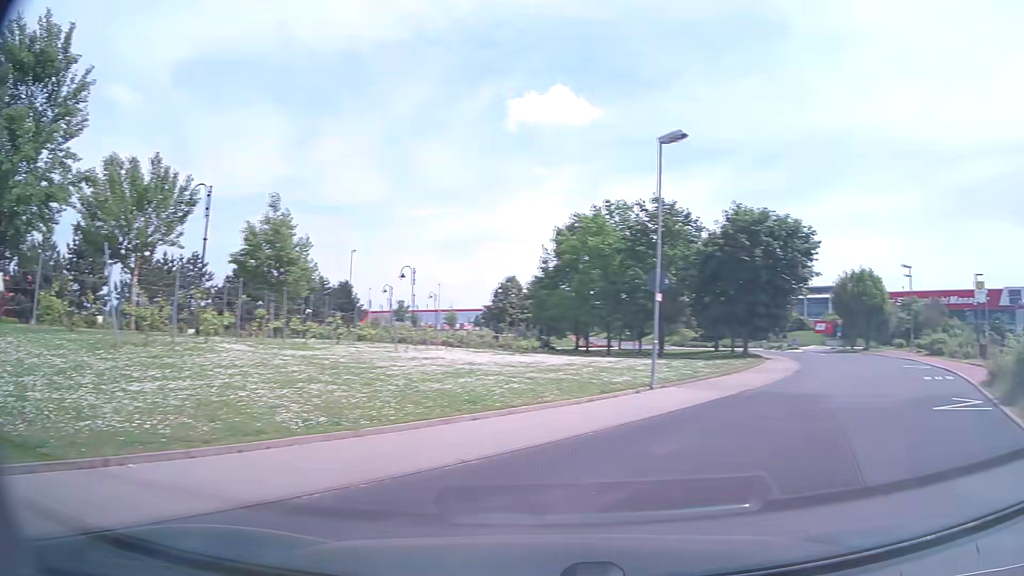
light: Day
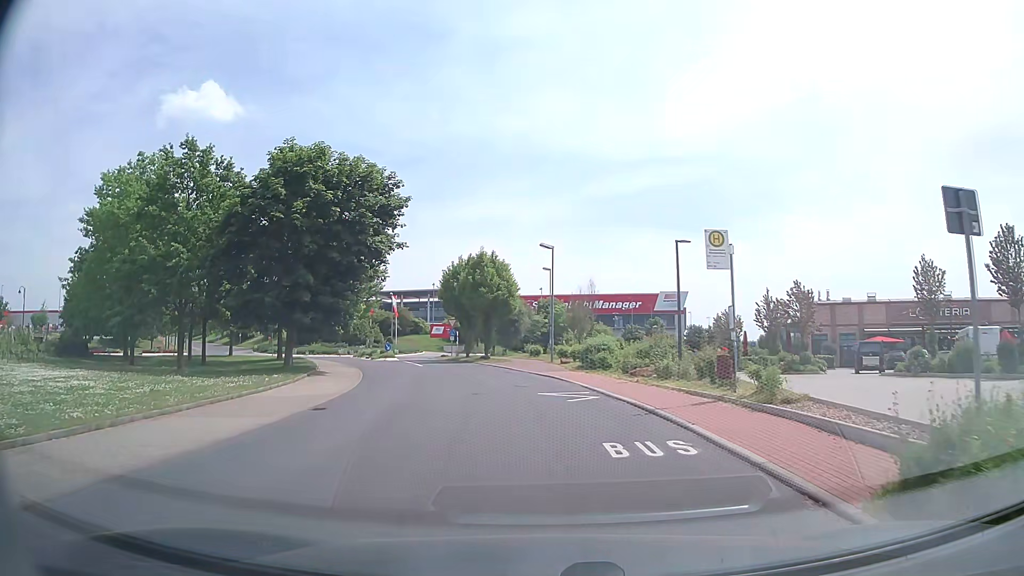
(+6.6, +13.2) m; +31°
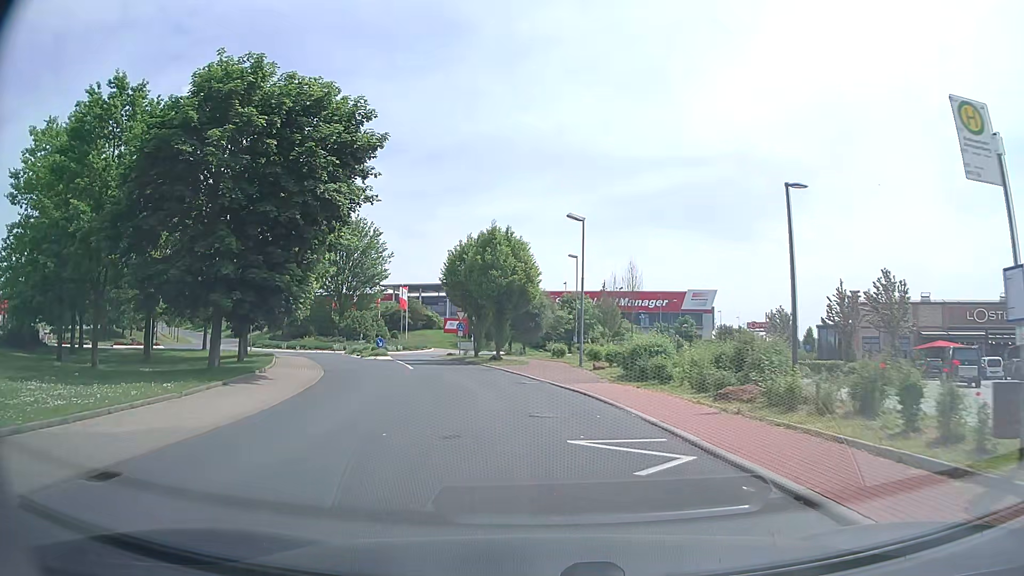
(-0.1, +8.4) m; -2°
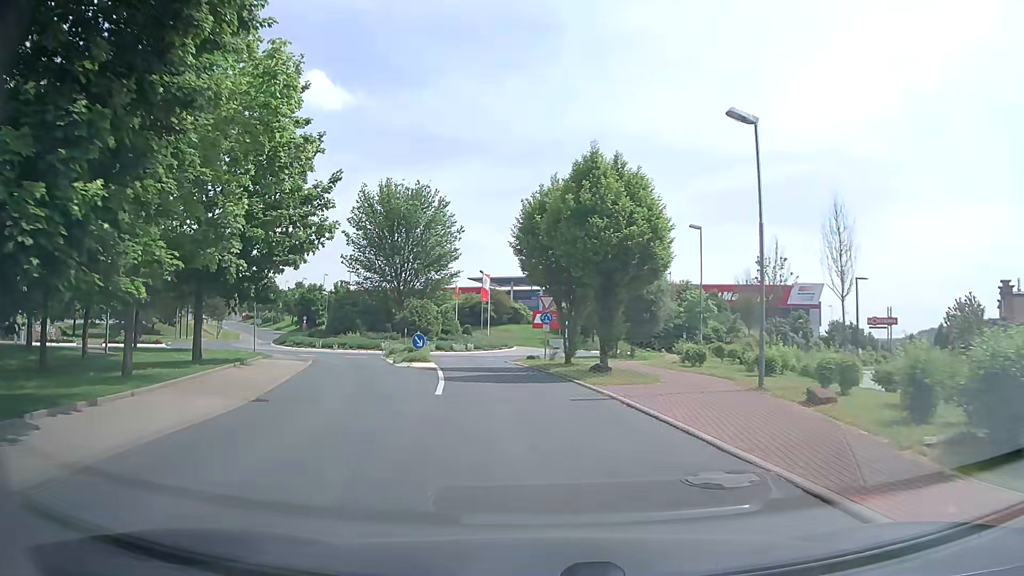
(-0.9, +13.5) m; -9°
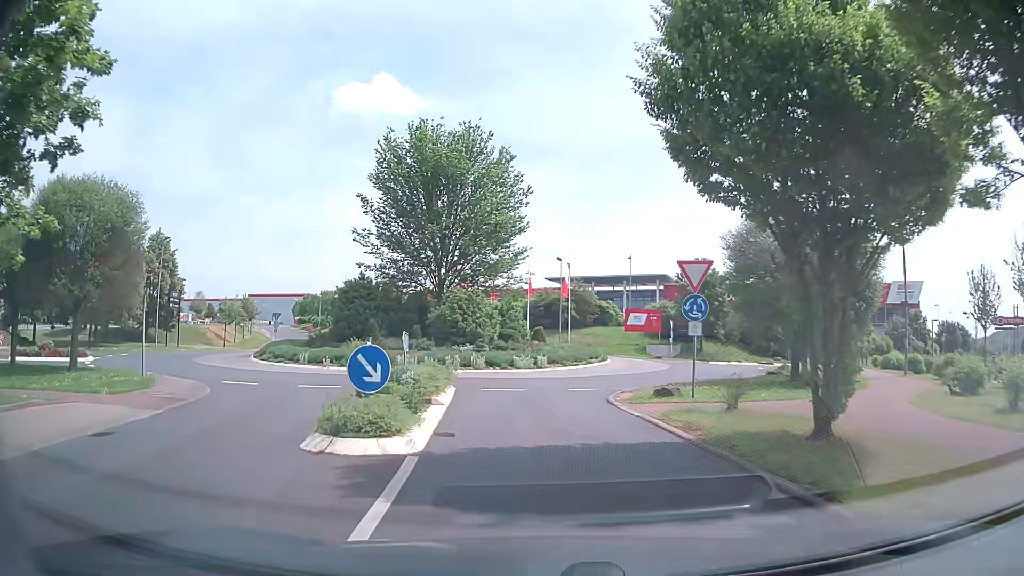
(-1.1, +16.5) m; -6°
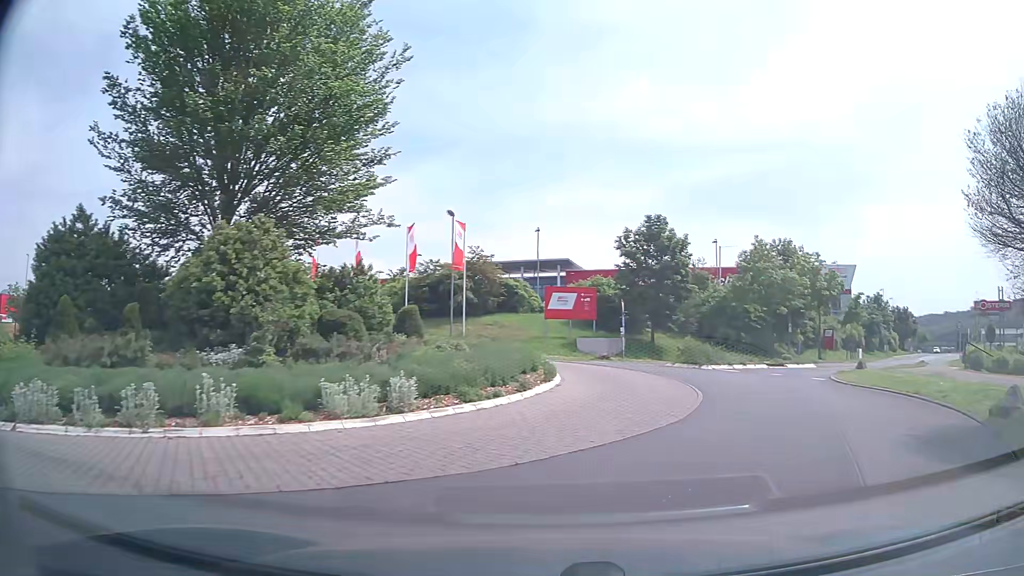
(+0.1, +18.3) m; +9°
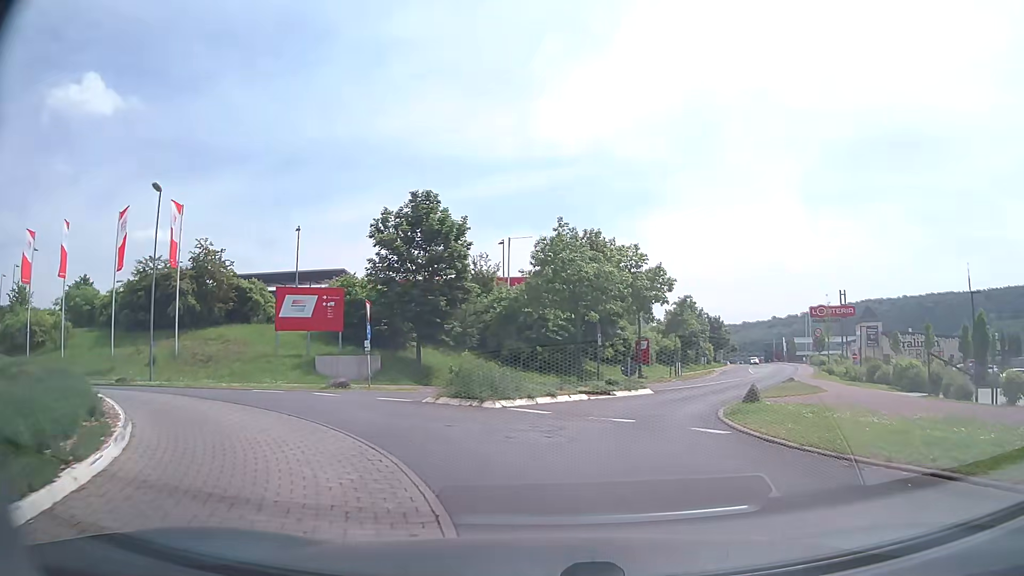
(+1.9, +10.7) m; +19°
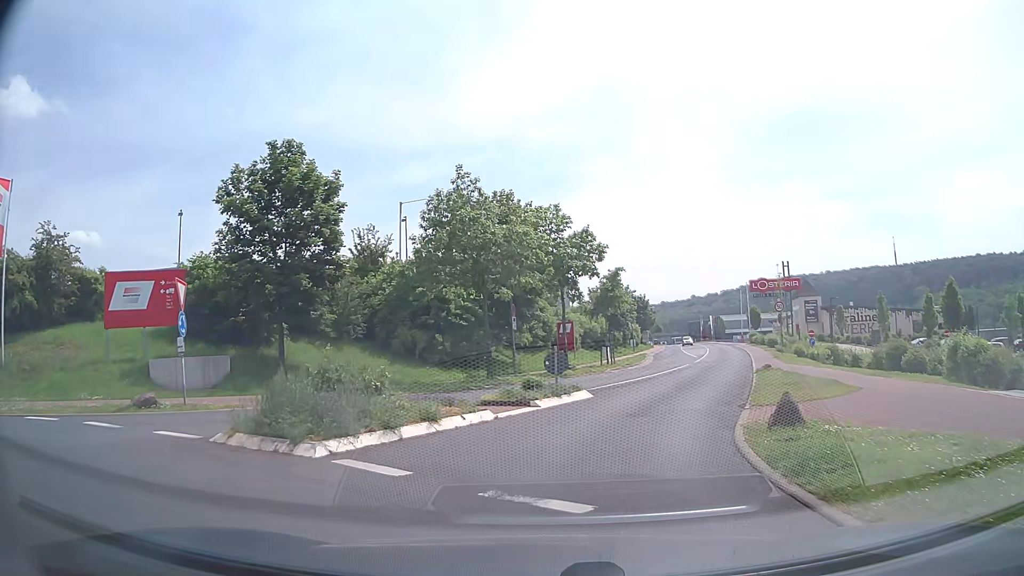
(+0.4, +7.7) m; +6°
(+1, +10) (+4, +20) (+7, +29) (+10, +38) (+13, +48) (+16, +58) (+18, +67) (+21, +77) (+23, +87) (+25, +97) m
